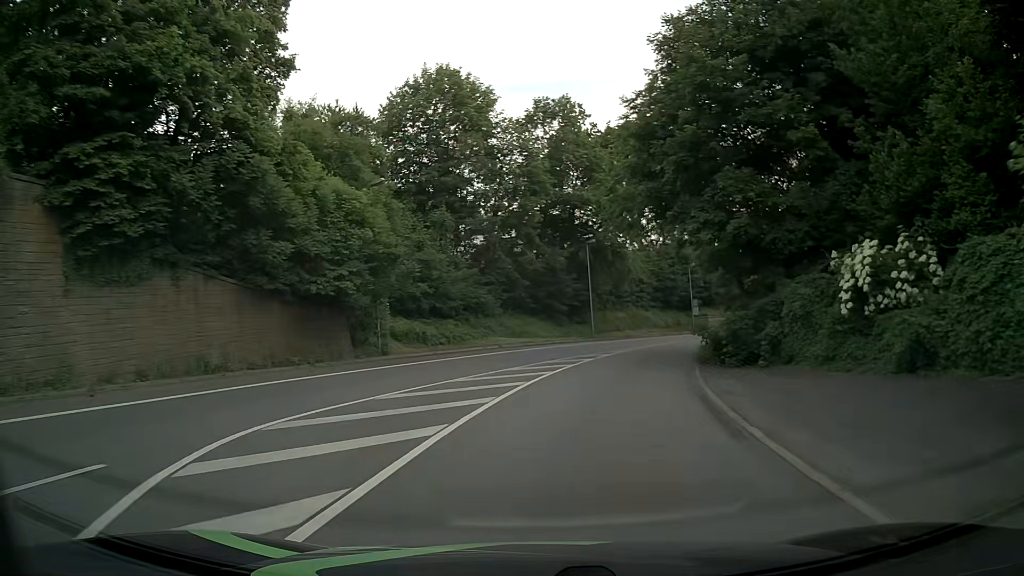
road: primary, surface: asphalt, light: Day
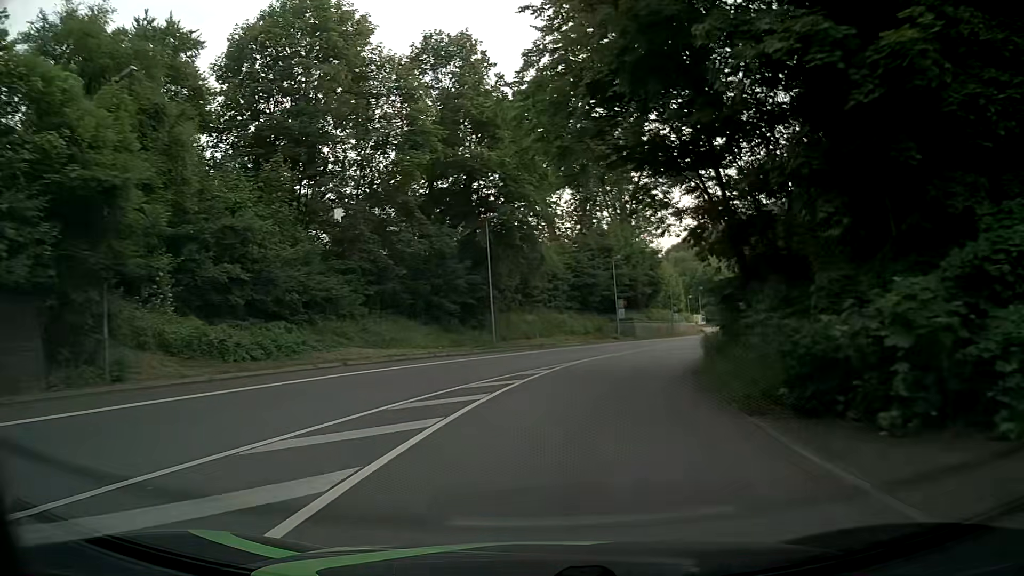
(+1.0, +15.2) m; +8°
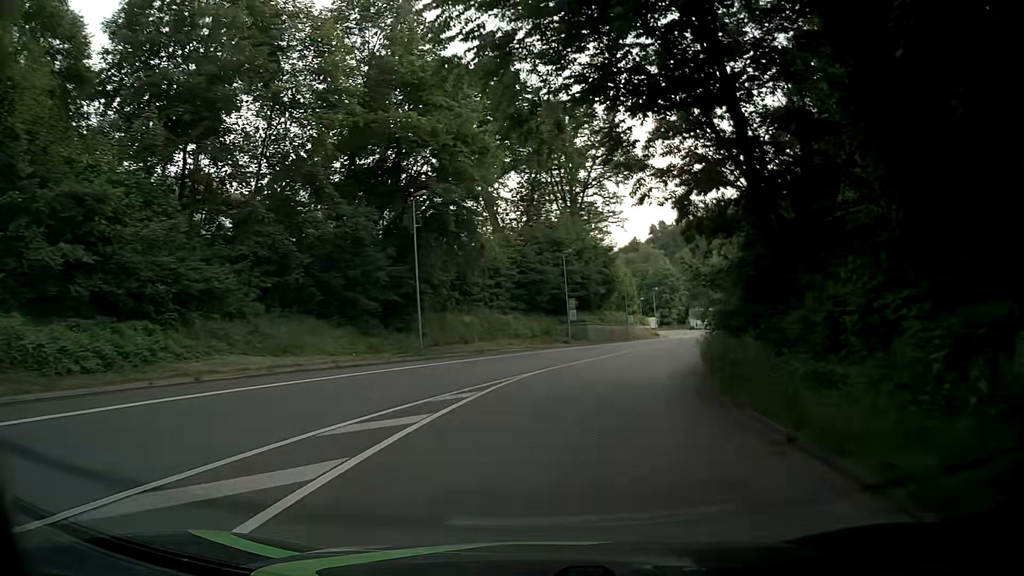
(+0.3, +7.6) m; +4°
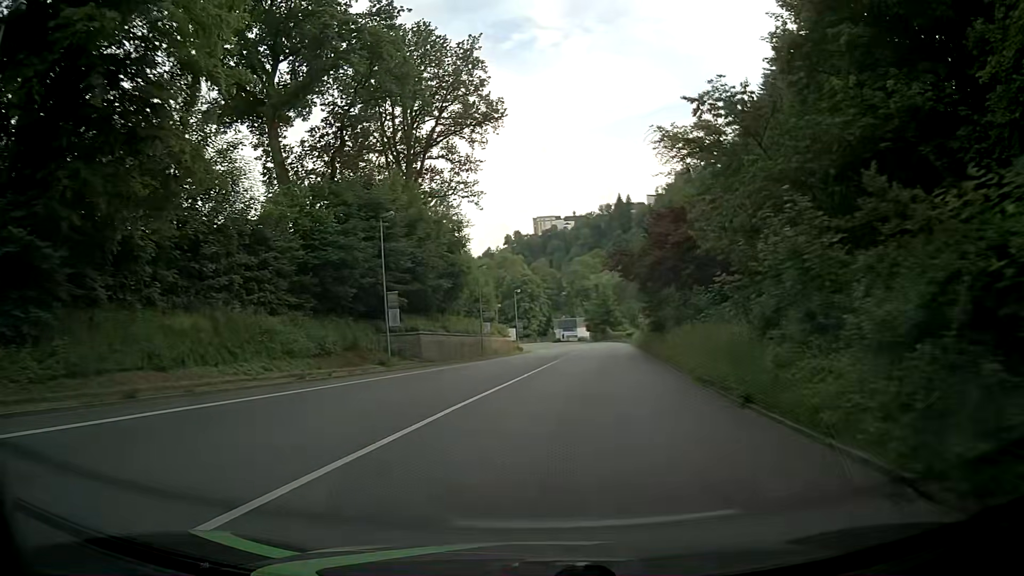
(+2.6, +22.7) m; +13°
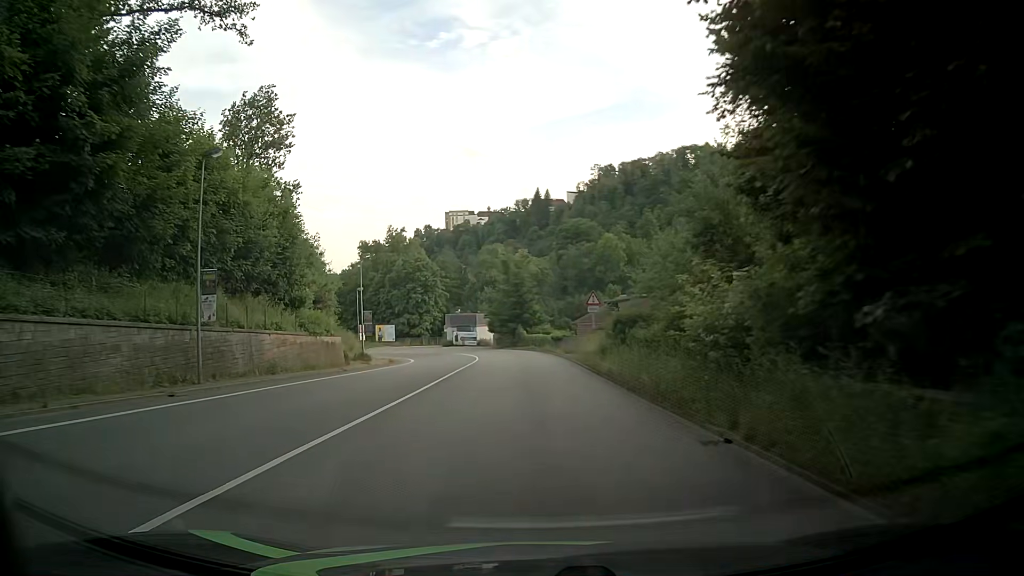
(+3.5, +38.0) m; +8°
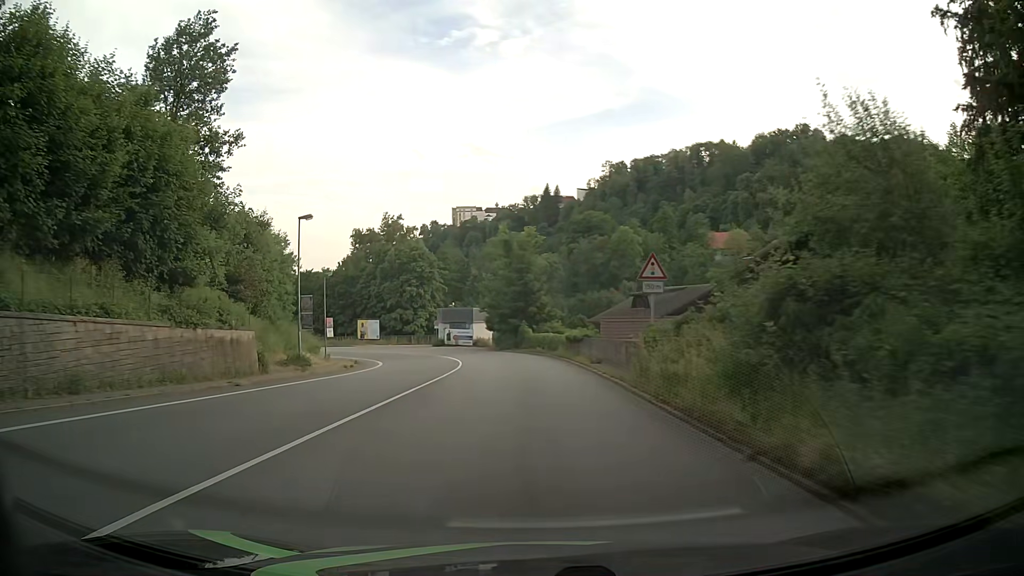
(-0.2, +15.3) m; -1°
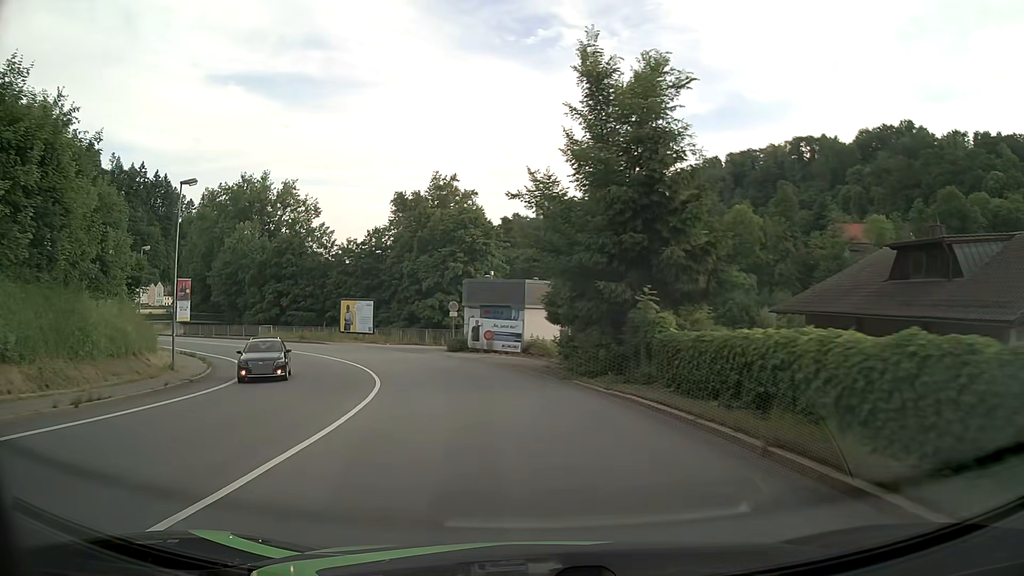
(-1.1, +38.3) m; -6°
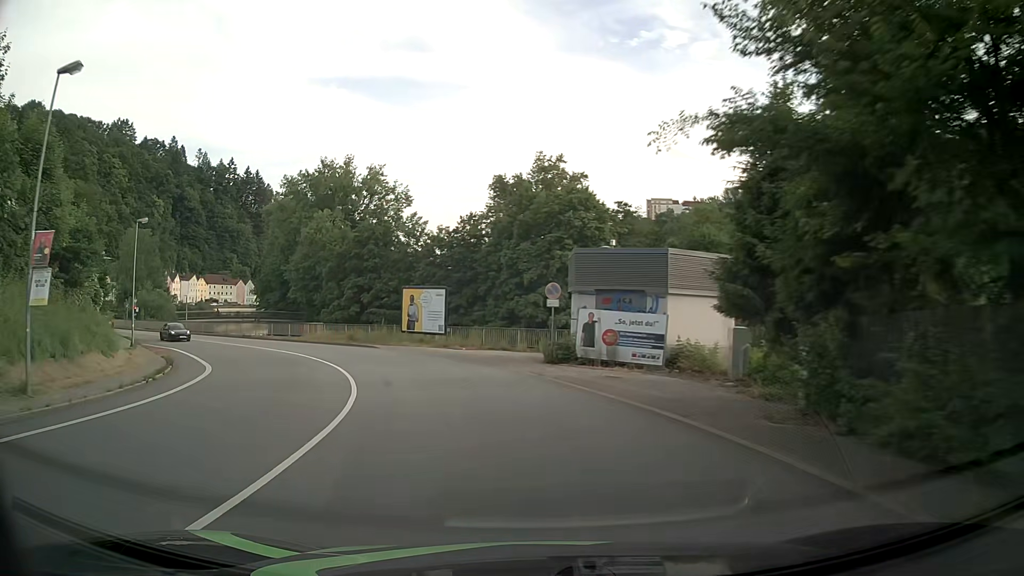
(-1.2, +15.3) m; -9°
(-1, +10) (-3, +20) (-7, +29) (-12, +37) (-18, +45) (-26, +52) (-34, +58) (-42, +64) (-50, +70) (-58, +76) m
